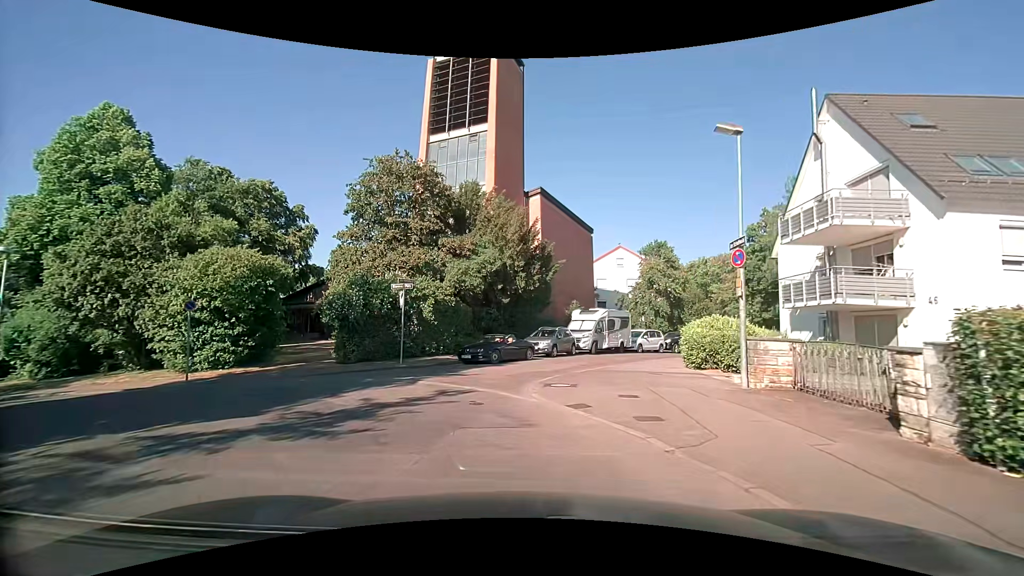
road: residential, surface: asphalt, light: Day
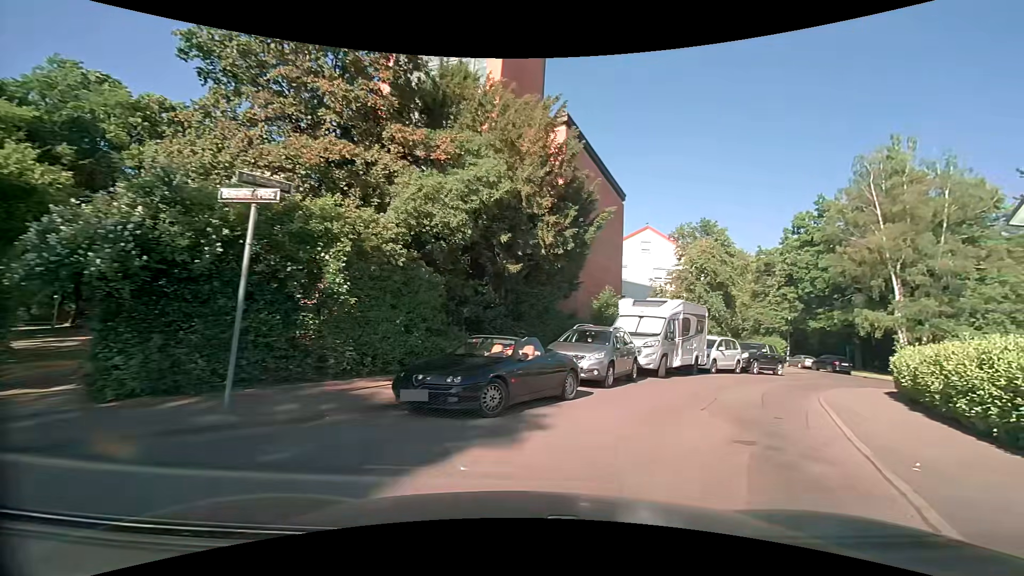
(-1.1, +13.0) m; +2°
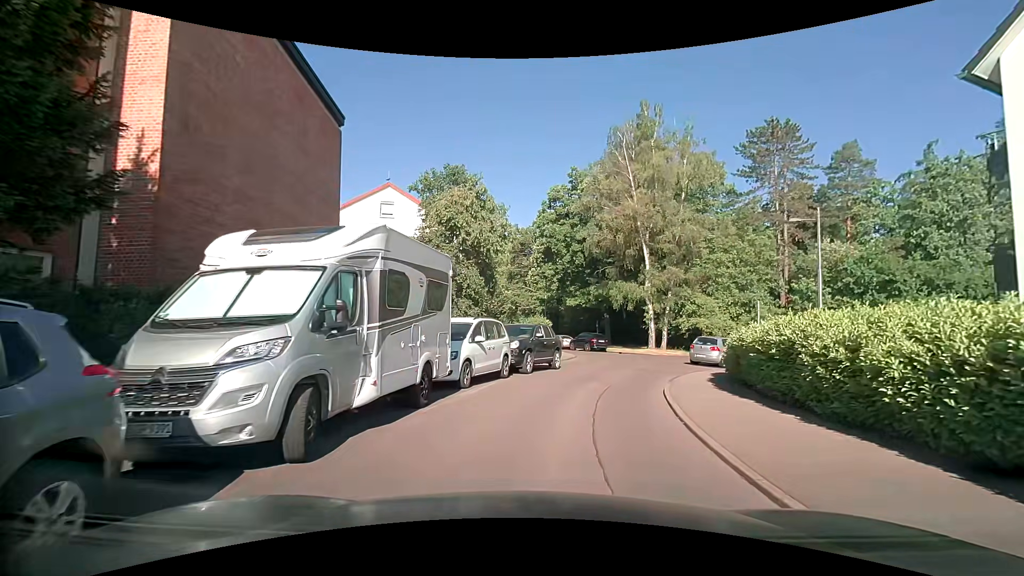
(+3.5, +11.5) m; +26°
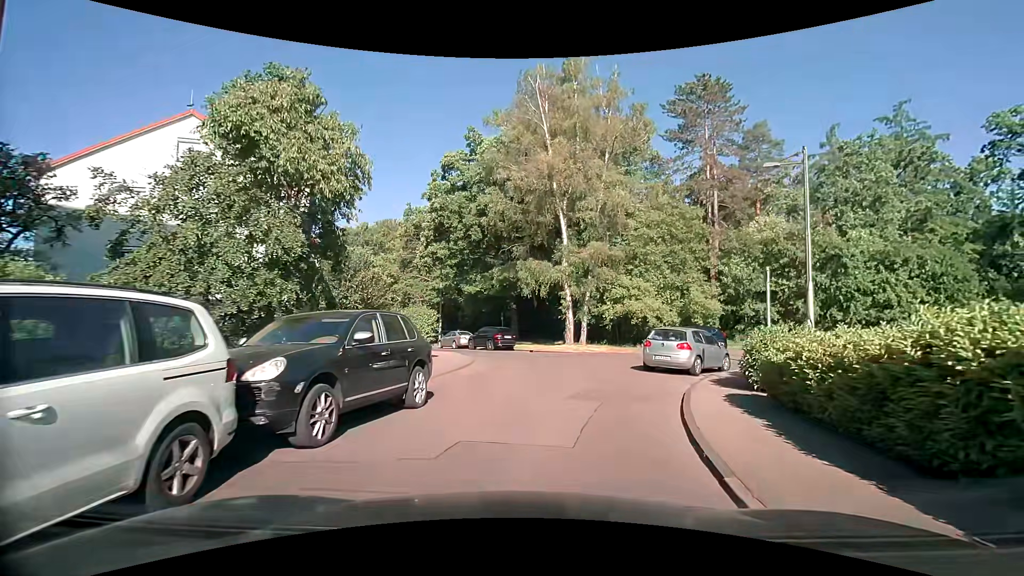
(+1.0, +10.1) m; +11°
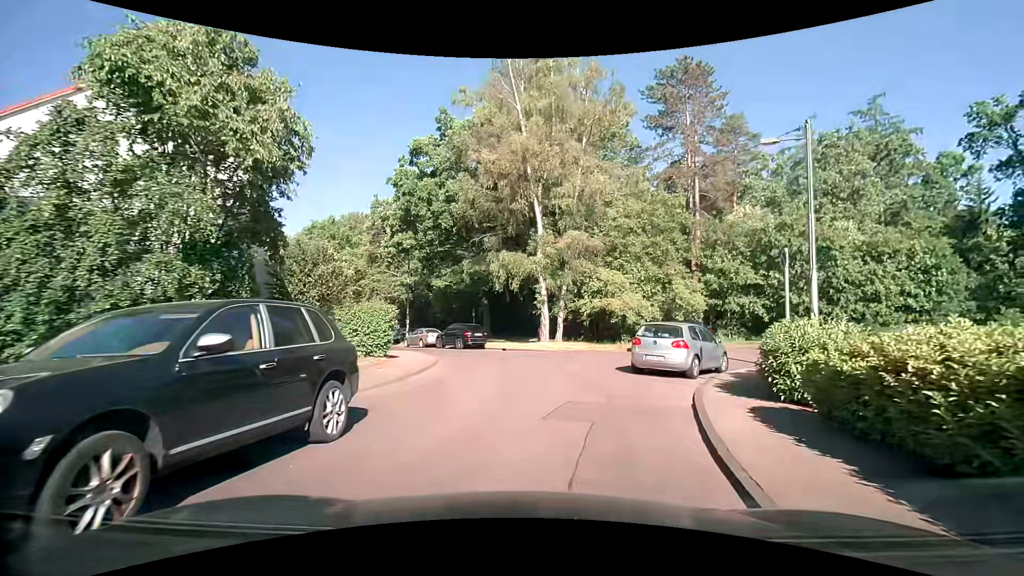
(0.0, +2.6) m; +2°
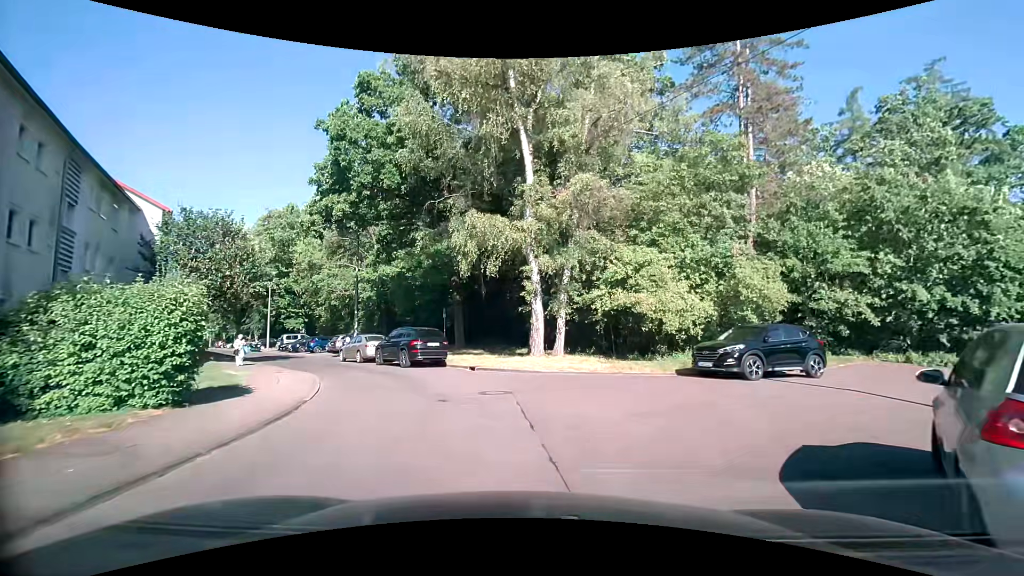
(+0.7, +11.4) m; +3°
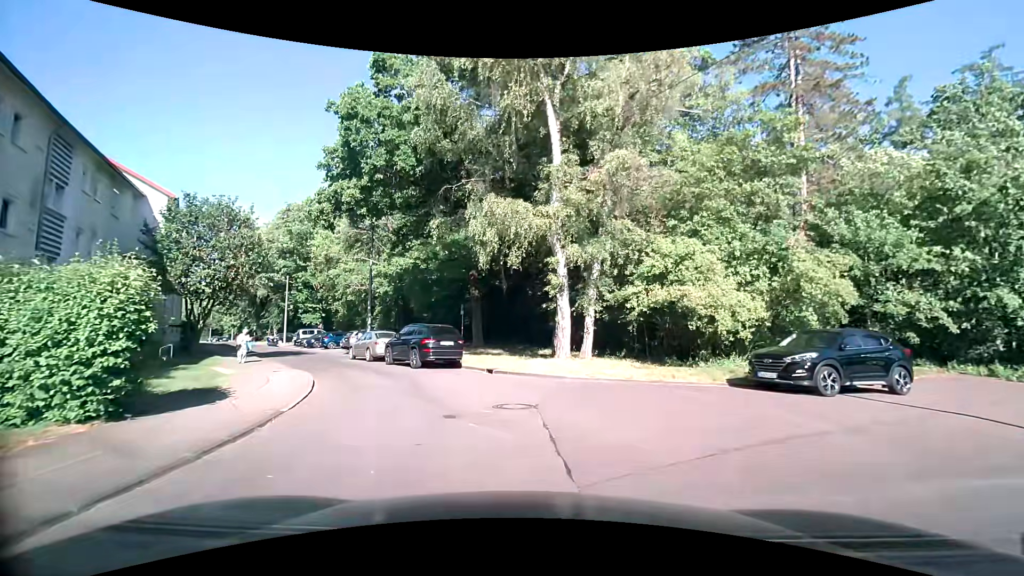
(-0.1, +2.2) m; -4°
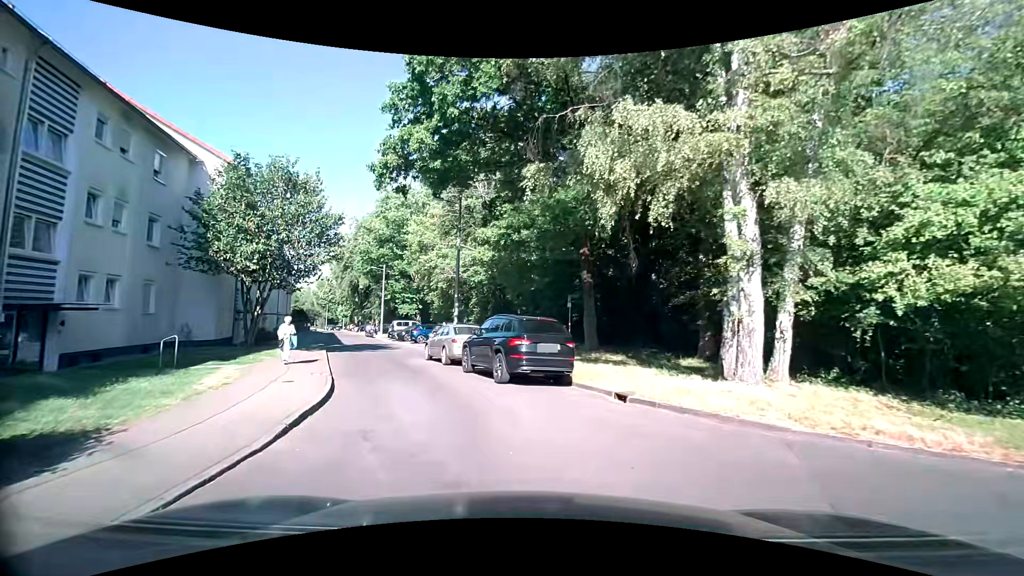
(-0.7, +6.9) m; -13°
